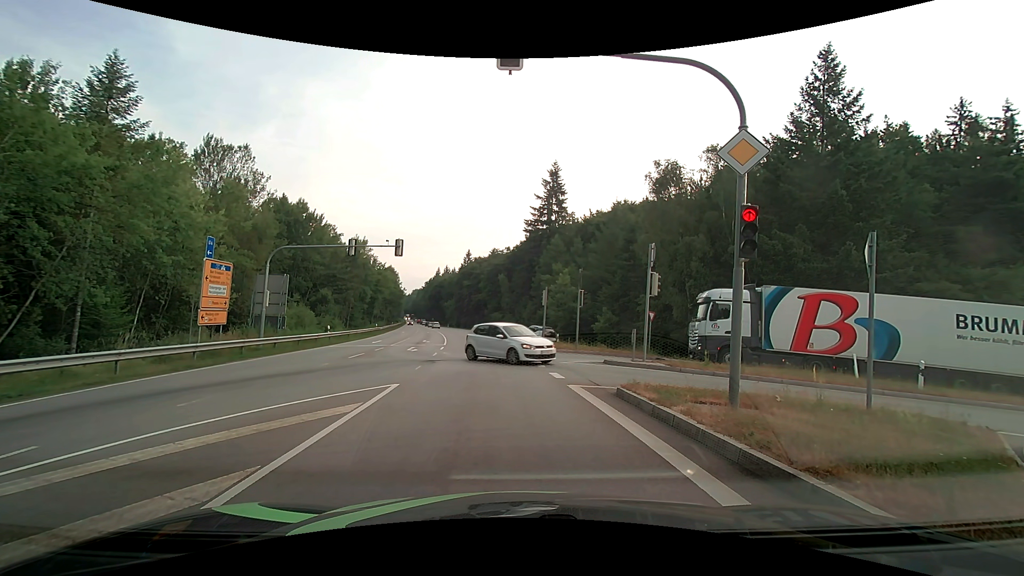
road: secondary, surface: asphalt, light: Day
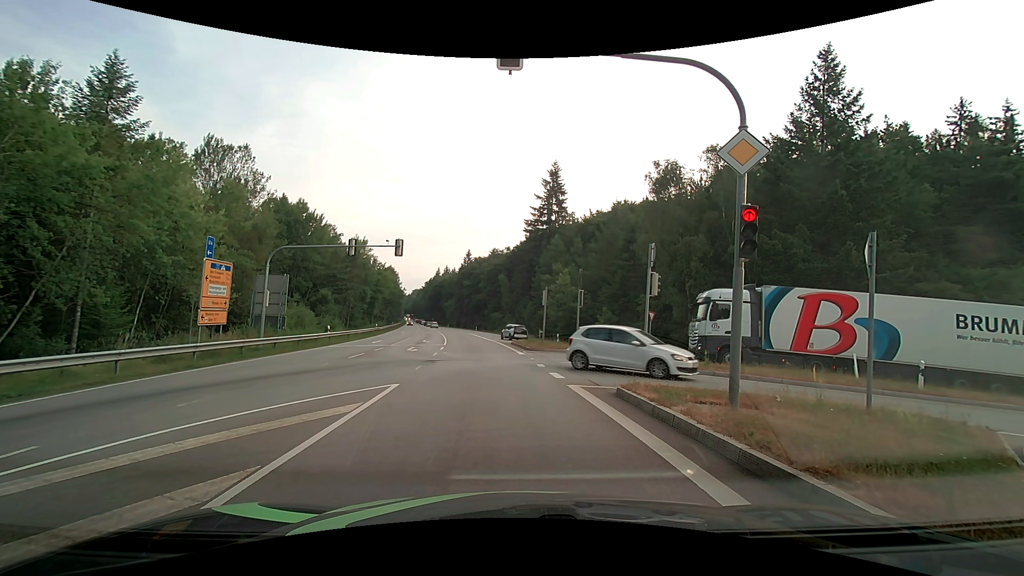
(0.0, 0.0) m; 0°
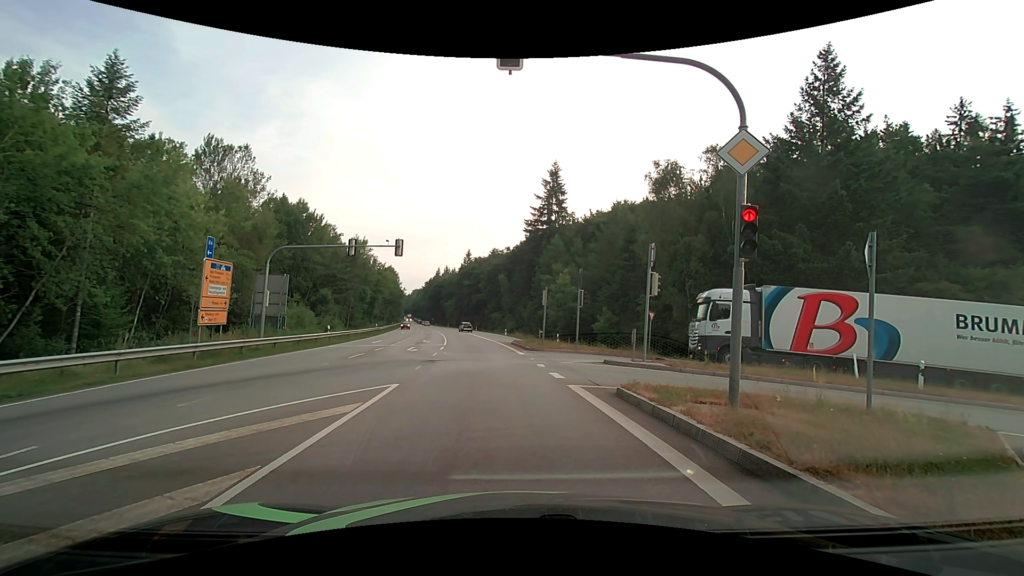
(0.0, 0.0) m; 0°
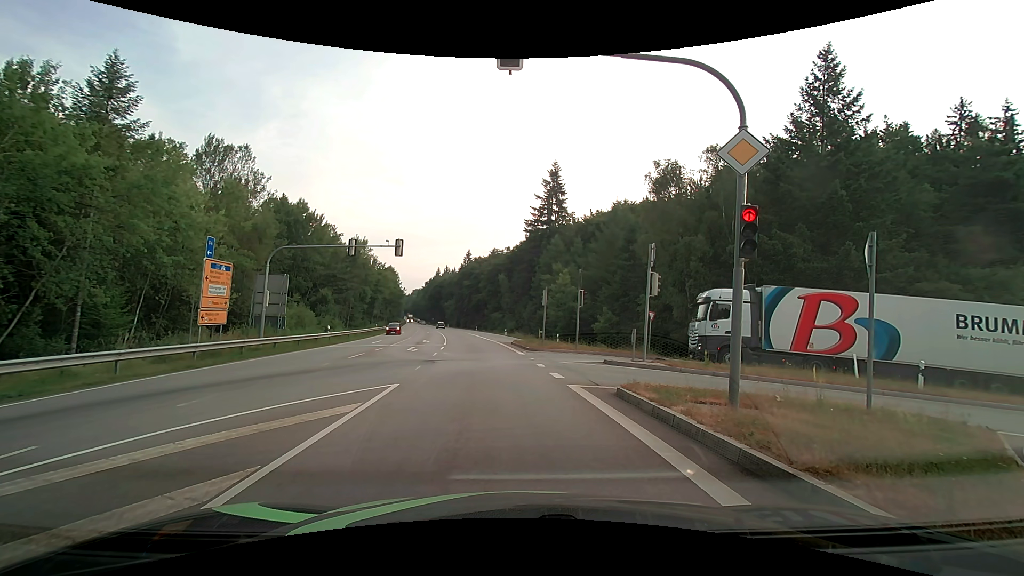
(0.0, 0.0) m; 0°
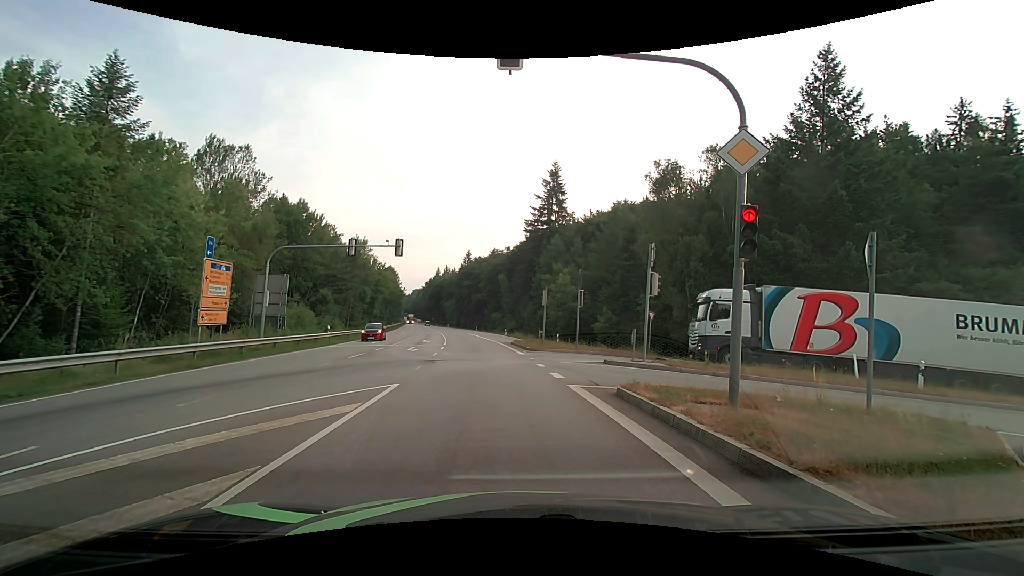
(0.0, 0.0) m; 0°
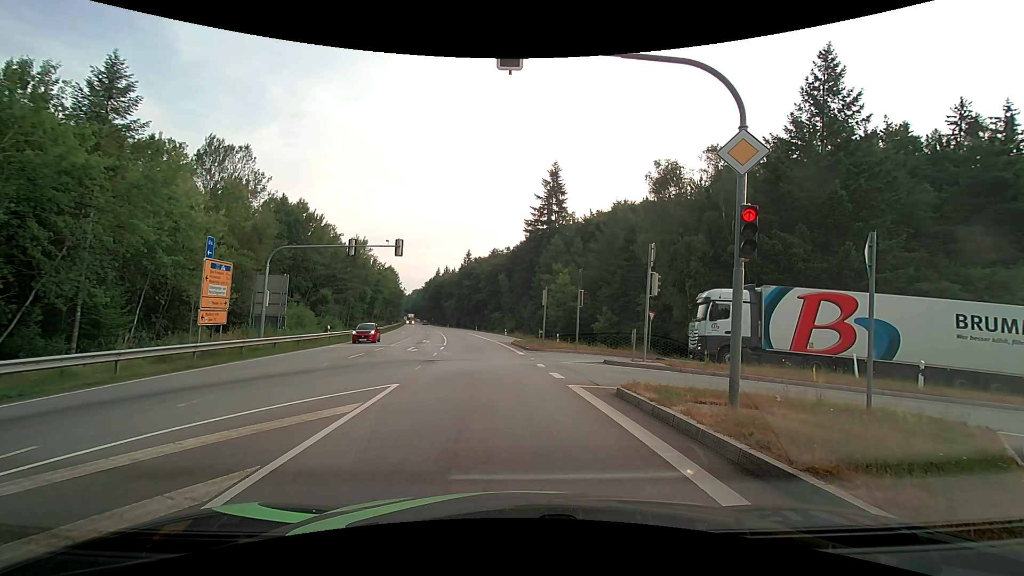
(0.0, 0.0) m; 0°
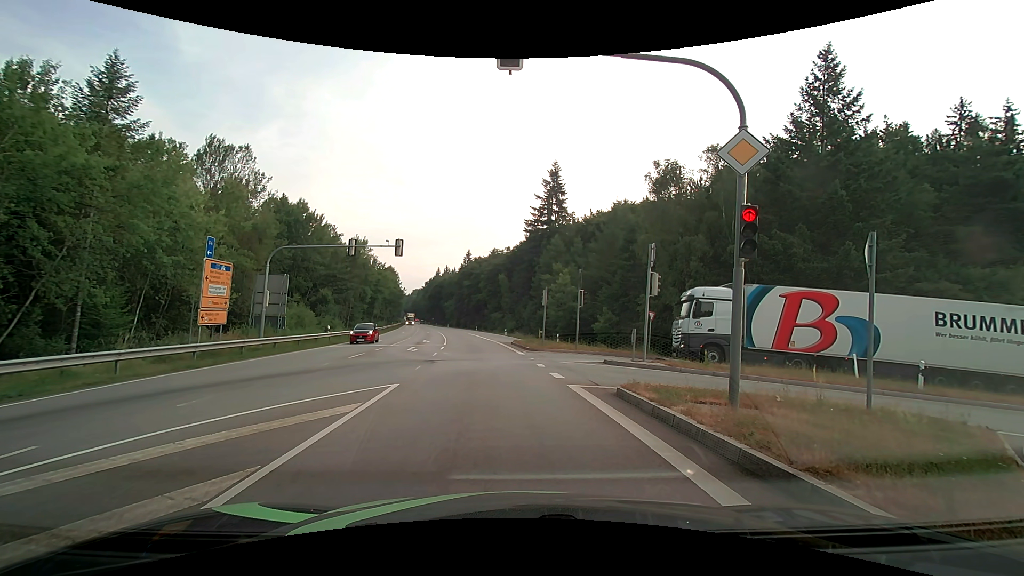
(0.0, 0.0) m; 0°
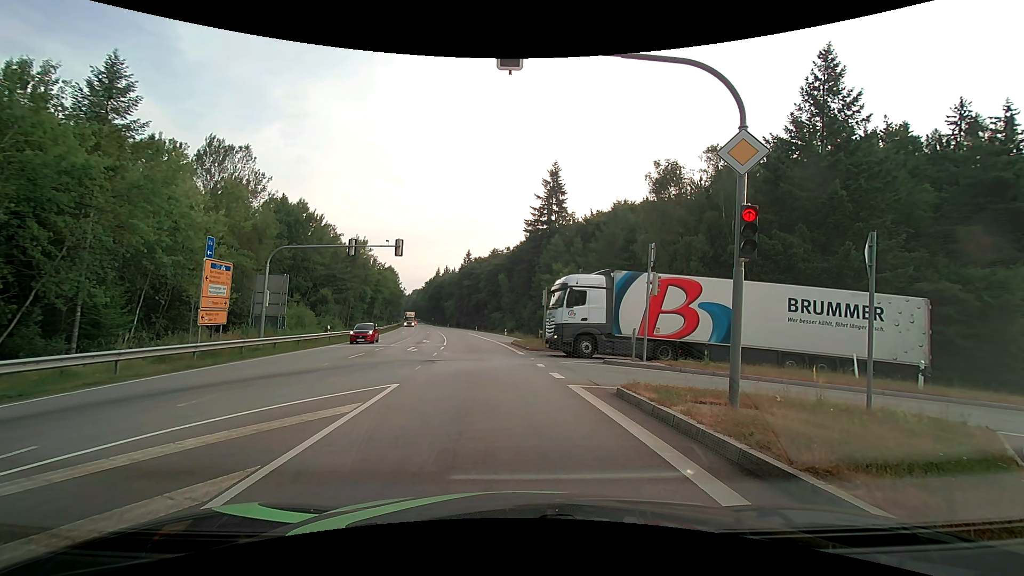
(0.0, 0.0) m; 0°
(0, +10) (-1, +20) (-2, +30) (-3, +40) (-4, +50) (-5, +60) (-7, +70) (-9, +79) (-10, +89) (-12, +99) m
